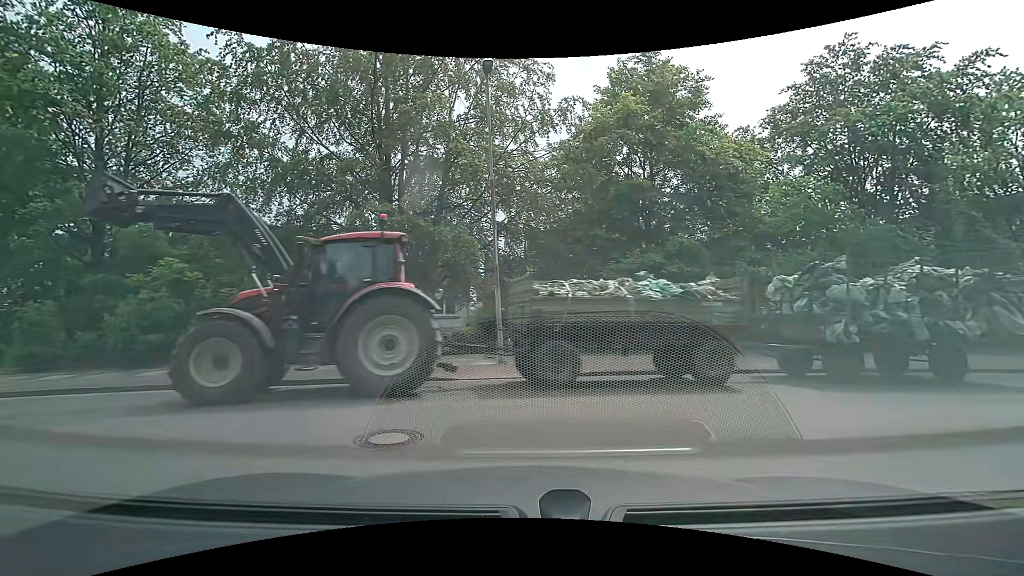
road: residential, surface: asphalt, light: Day
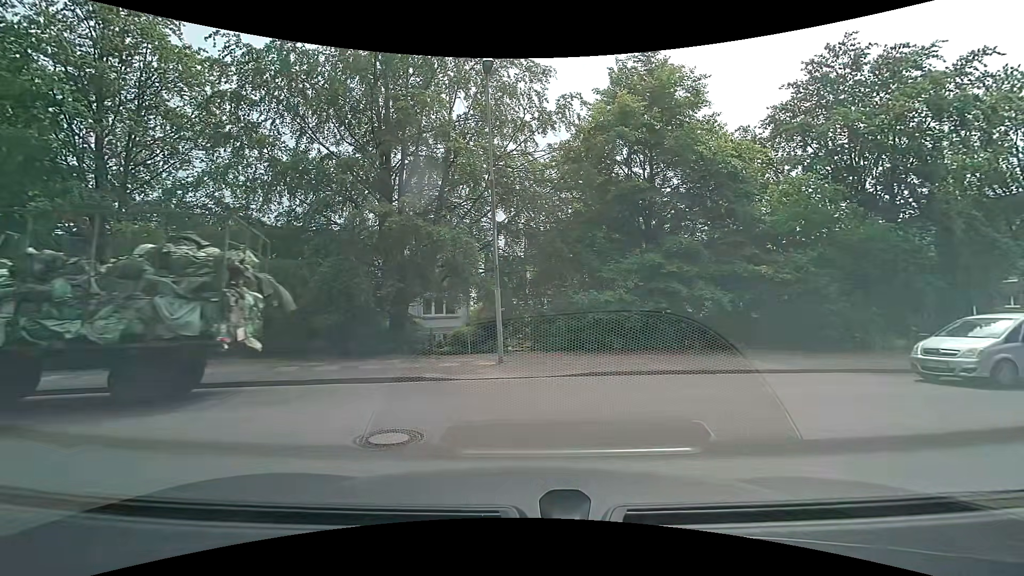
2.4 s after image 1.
(0.0, 0.0) m; 0°
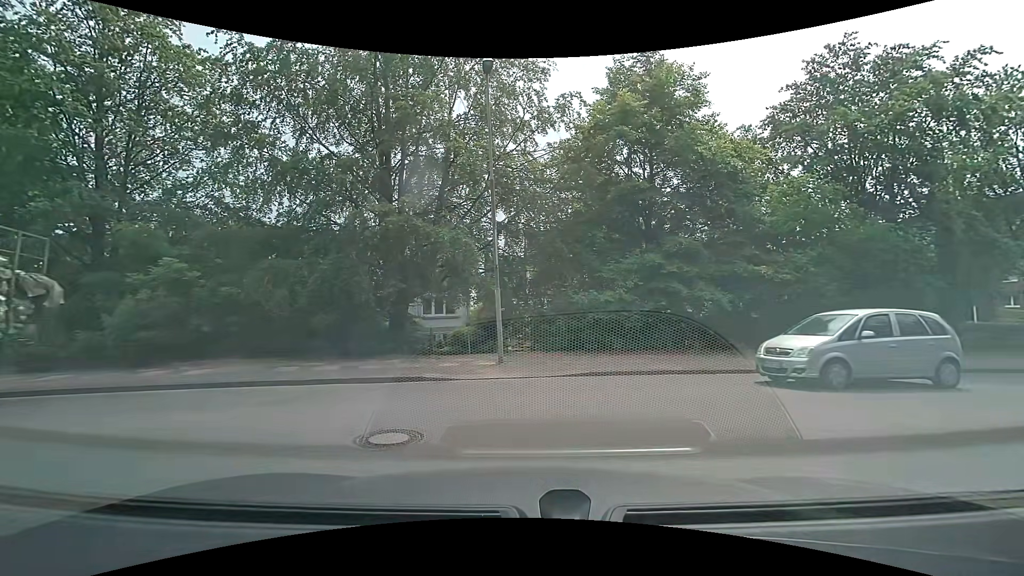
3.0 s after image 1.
(0.0, 0.0) m; 0°
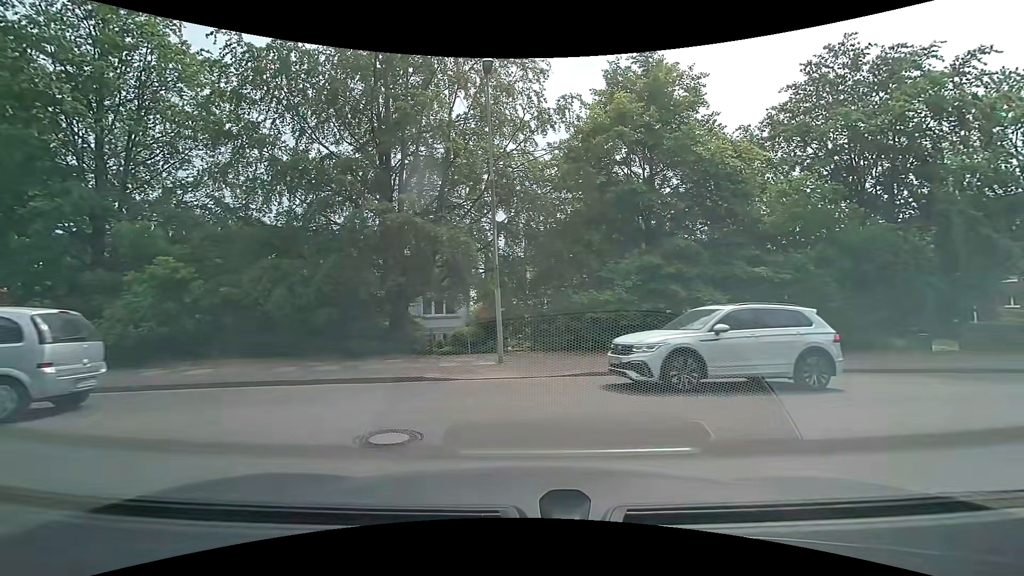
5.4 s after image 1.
(0.0, 0.0) m; 0°
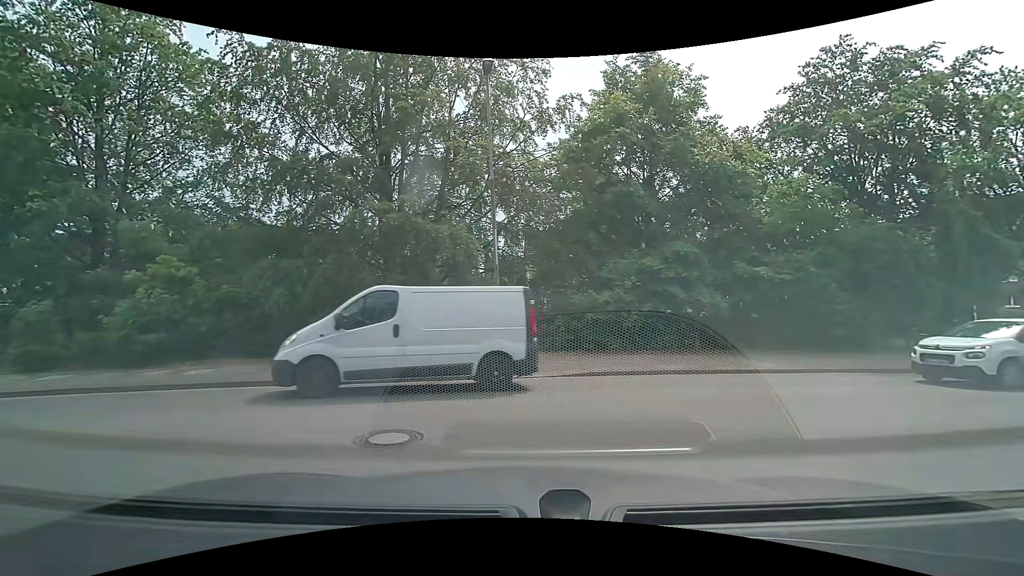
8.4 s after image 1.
(0.0, 0.0) m; 0°
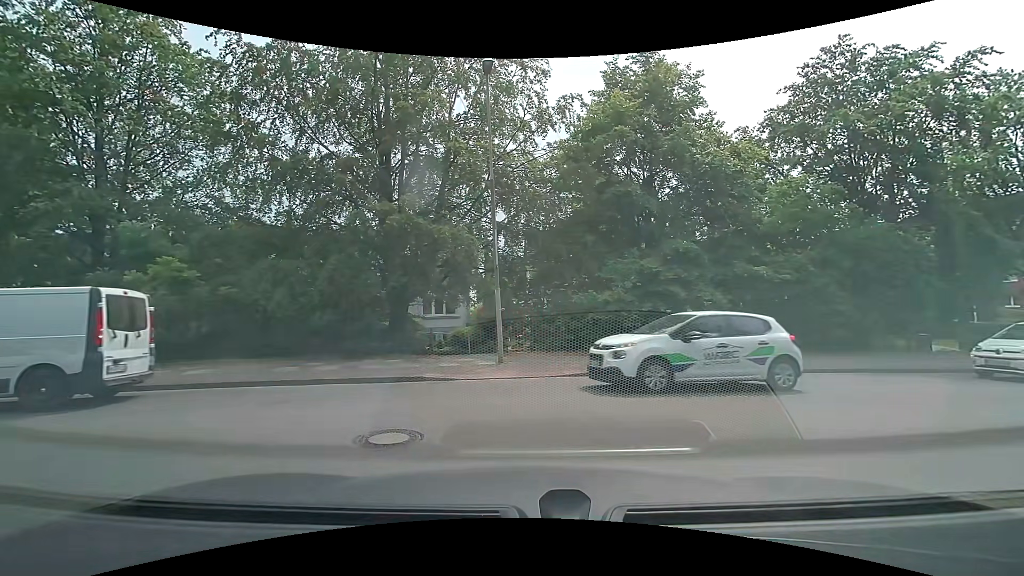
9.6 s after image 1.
(0.0, 0.0) m; 0°
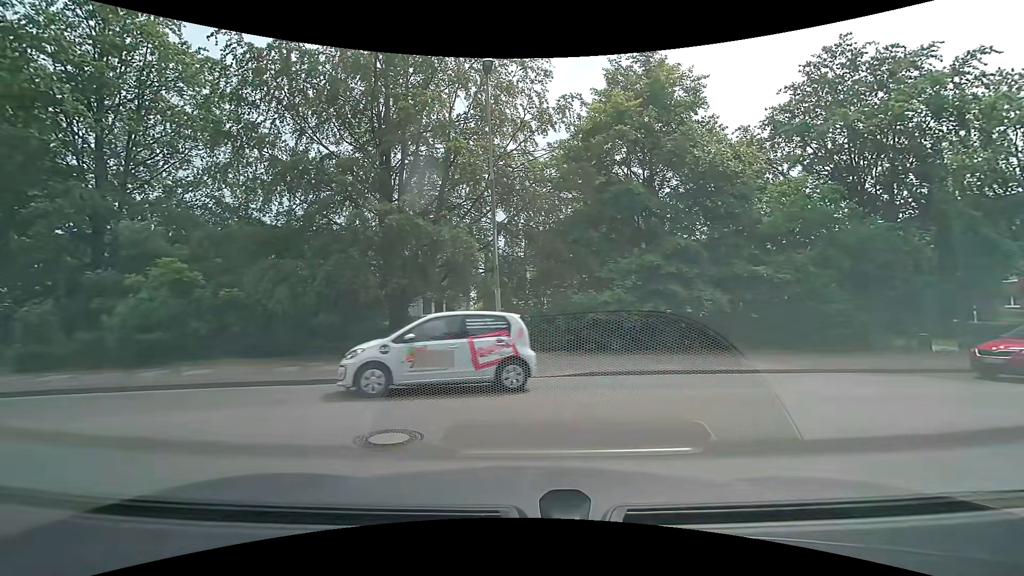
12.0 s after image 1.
(0.0, 0.0) m; 0°
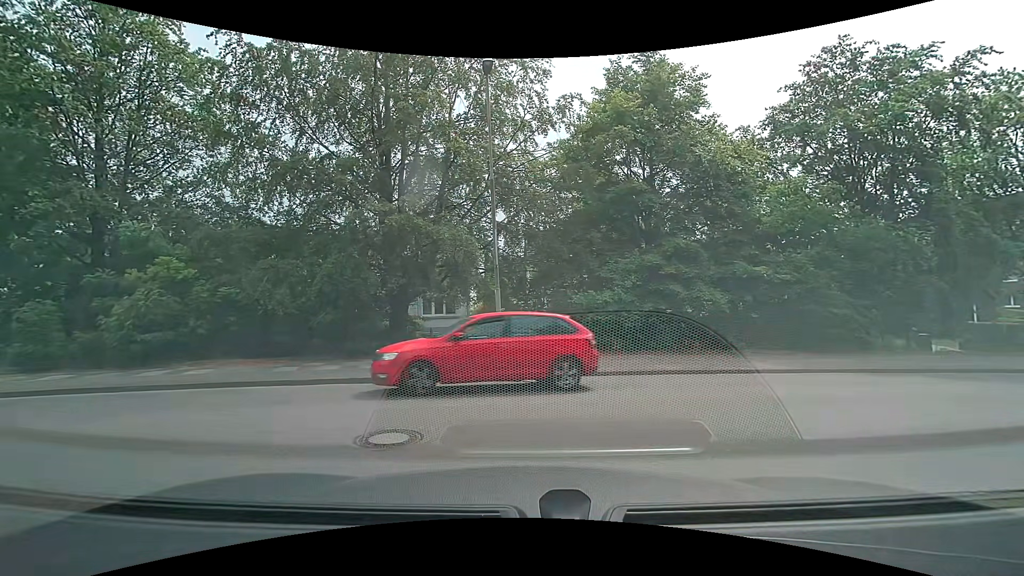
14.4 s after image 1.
(0.0, 0.0) m; 0°
